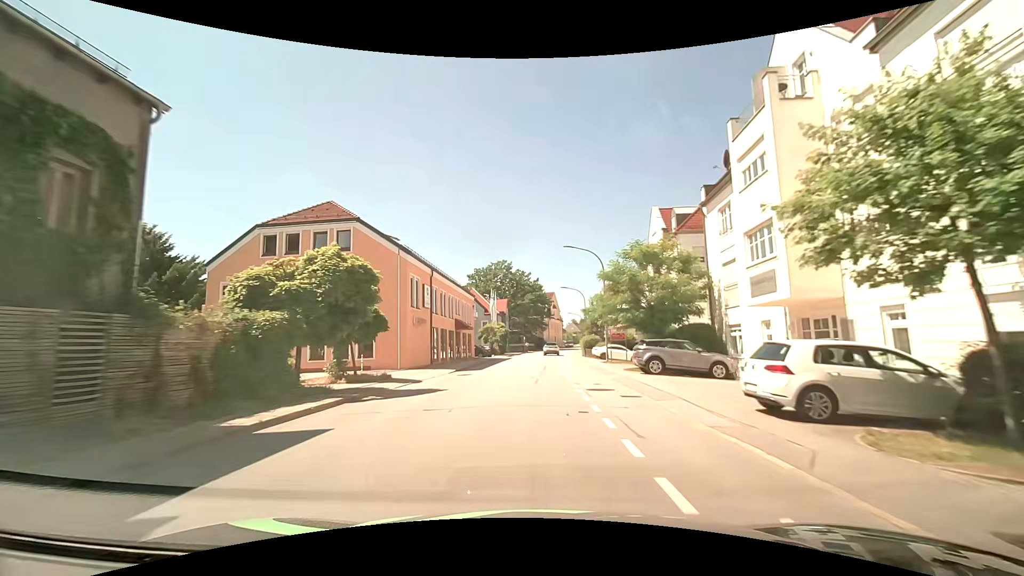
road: tertiary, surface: asphalt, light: Day
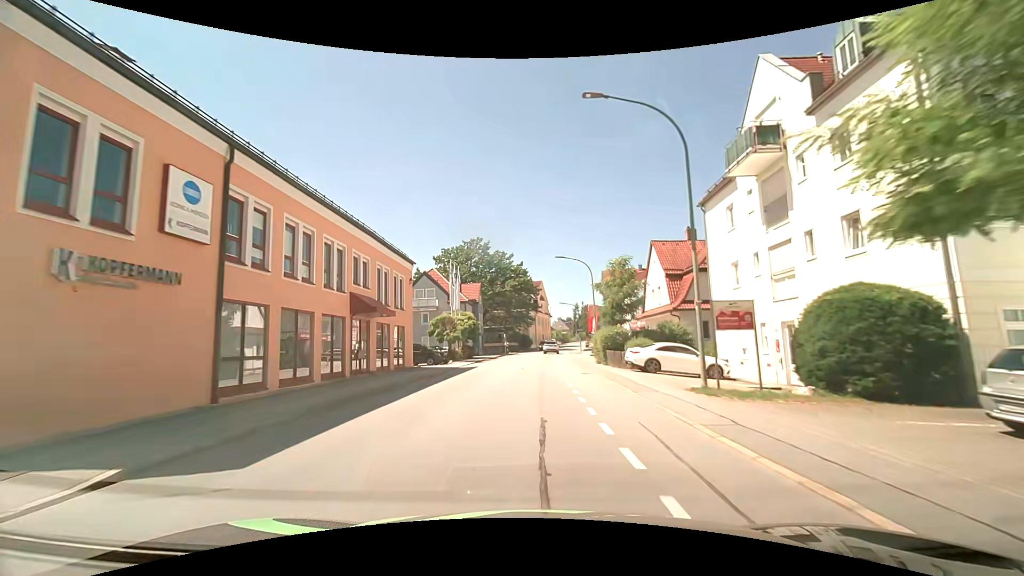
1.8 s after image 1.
(+0.4, +23.0) m; +1°
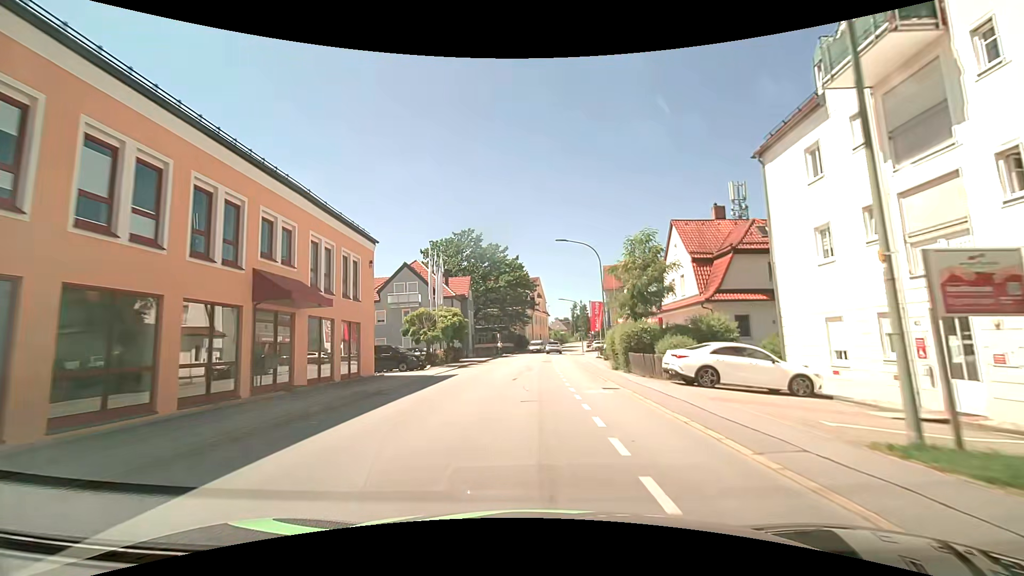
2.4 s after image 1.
(+0.1, +7.5) m; 0°
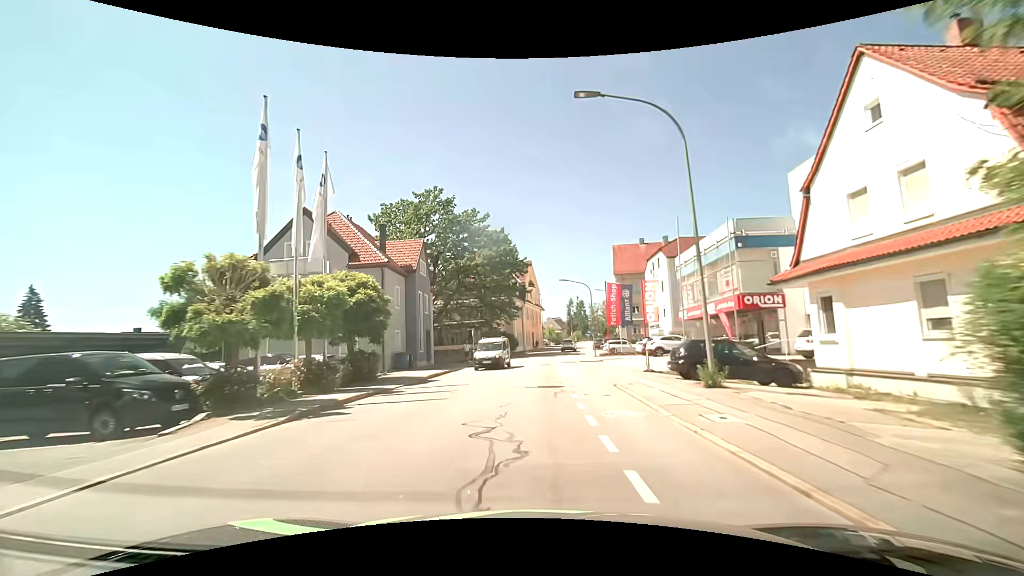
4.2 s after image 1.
(+0.2, +21.9) m; +1°
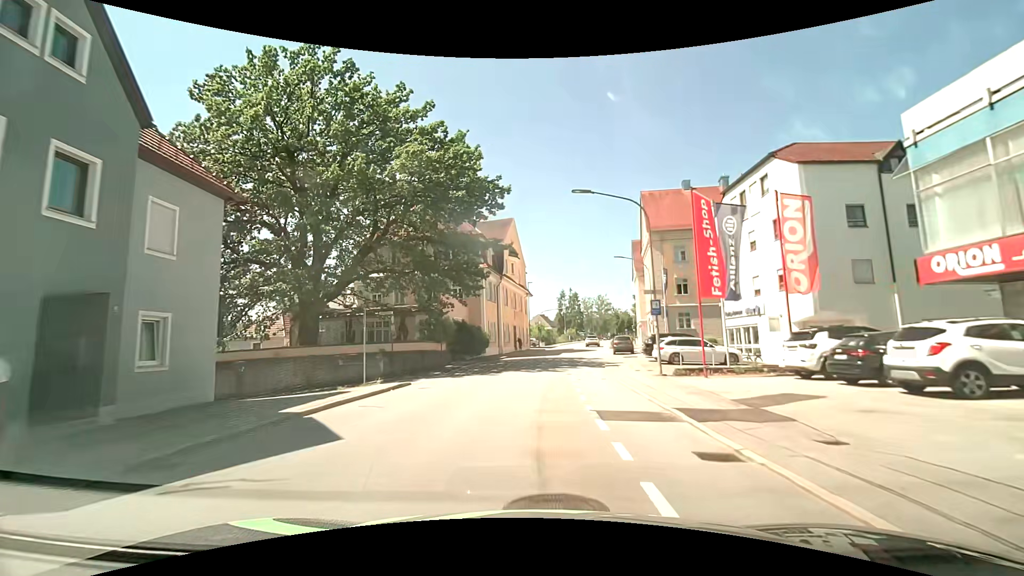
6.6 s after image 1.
(+0.5, +28.8) m; +2°
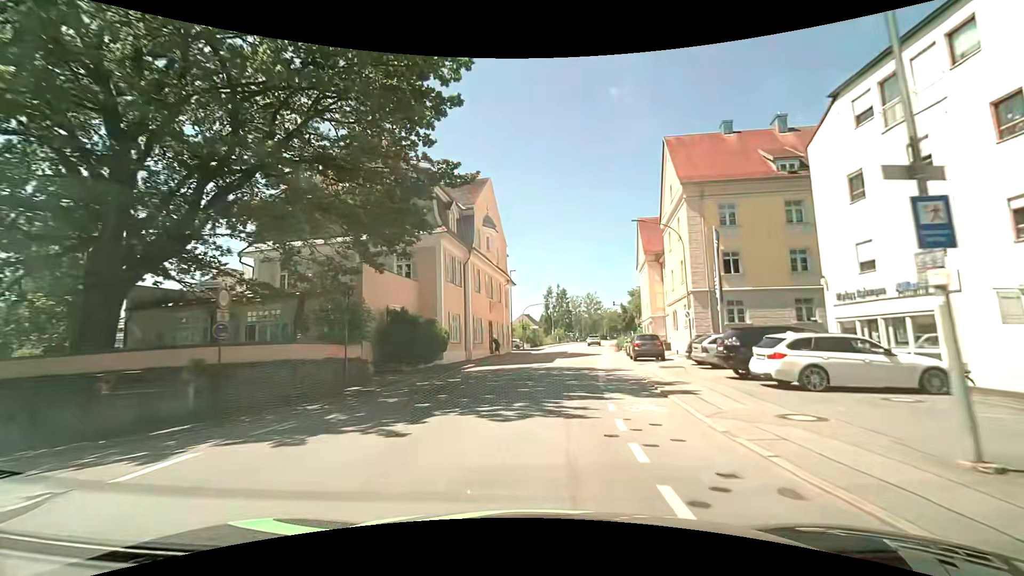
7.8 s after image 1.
(+0.2, +14.3) m; +2°
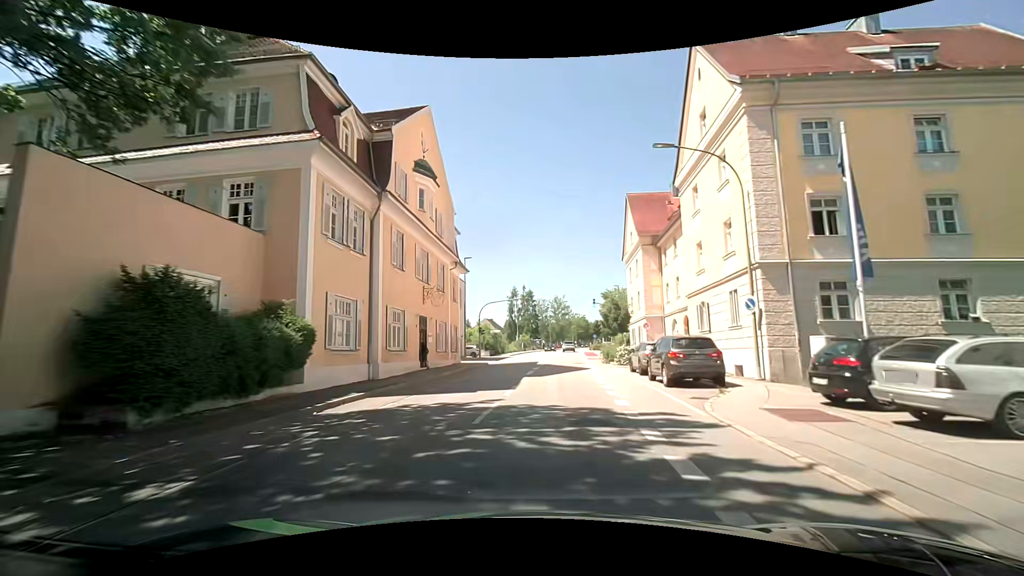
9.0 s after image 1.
(+0.4, +13.6) m; +3°
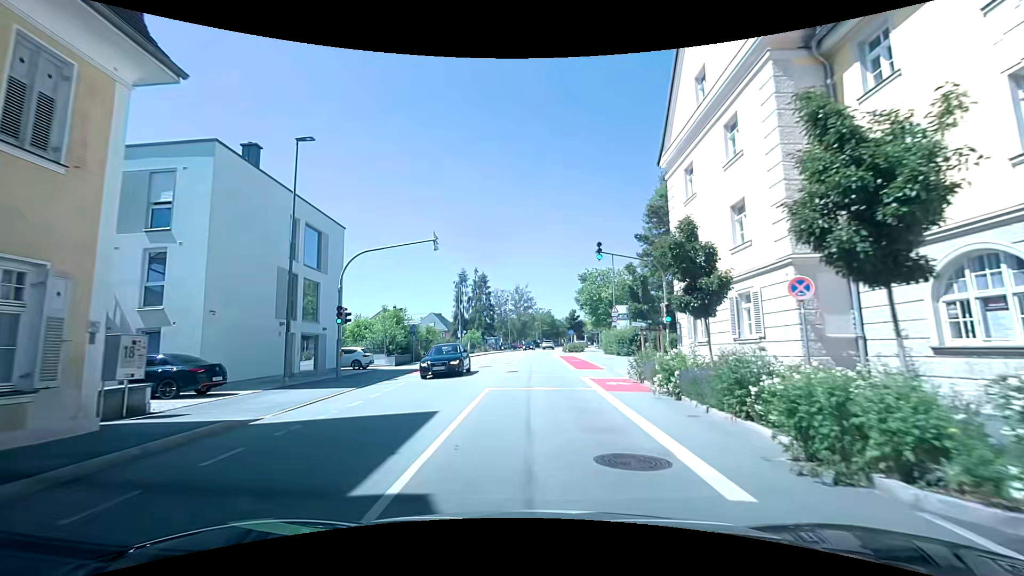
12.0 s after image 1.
(+1.6, +28.6) m; +5°
(0, +10) (0, +20) (0, +30) (0, +40) (0, +50) (+1, +60) (+1, +70) (+2, +80) (+3, +90) (+4, +100) m
